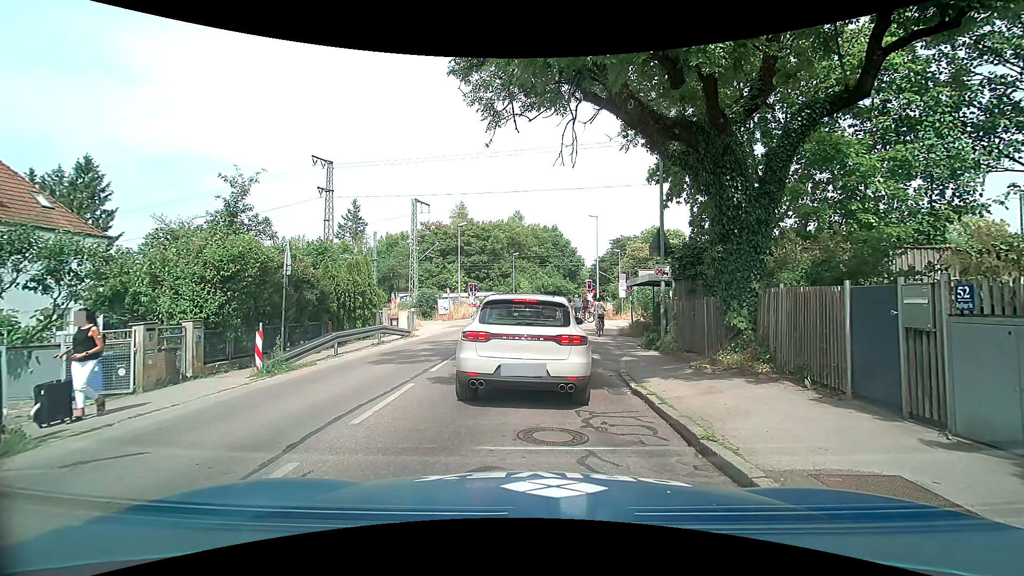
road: tertiary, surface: asphalt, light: Day
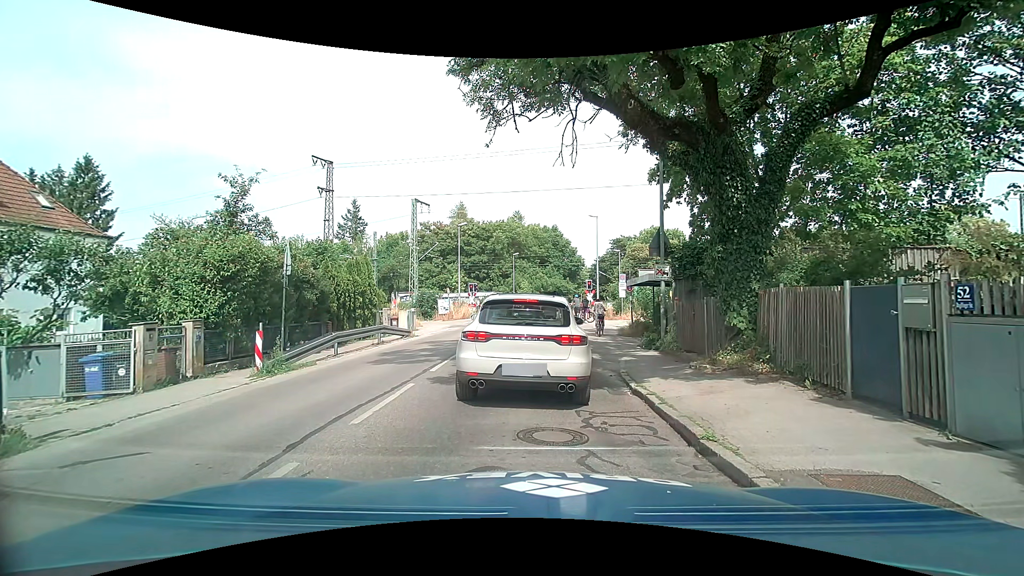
(0.0, 0.0) m; 0°
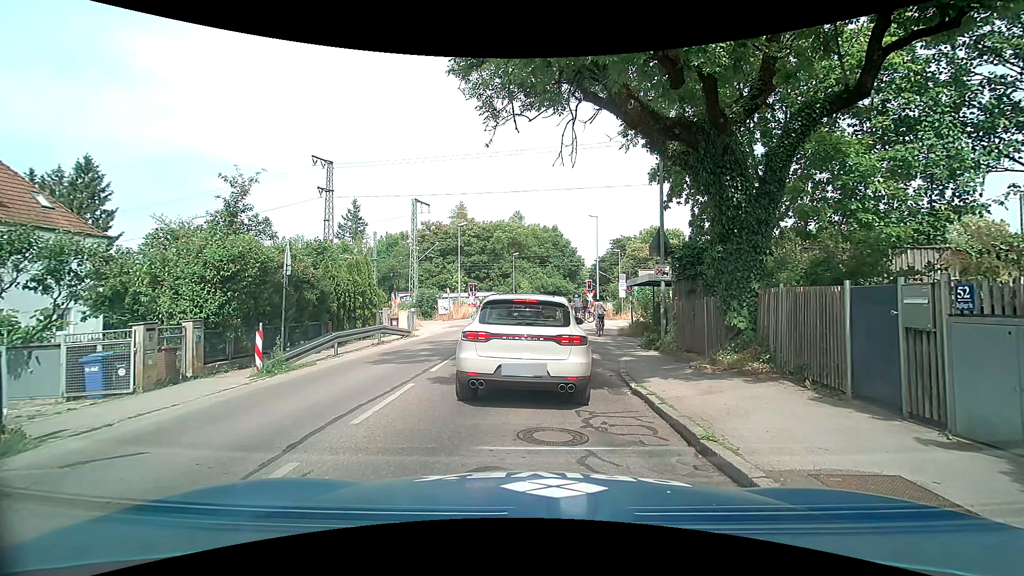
(0.0, 0.0) m; 0°
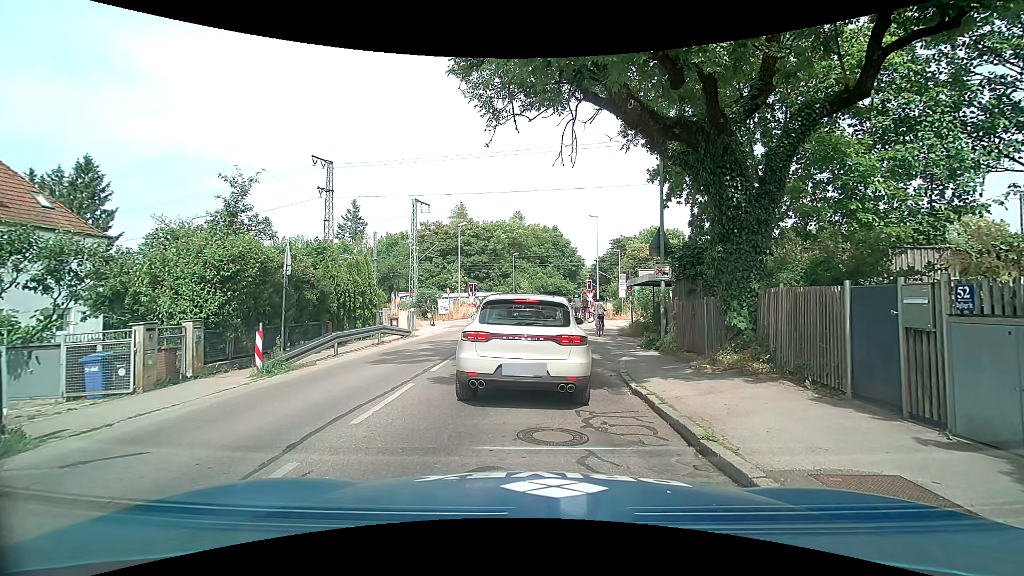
(0.0, 0.0) m; 0°
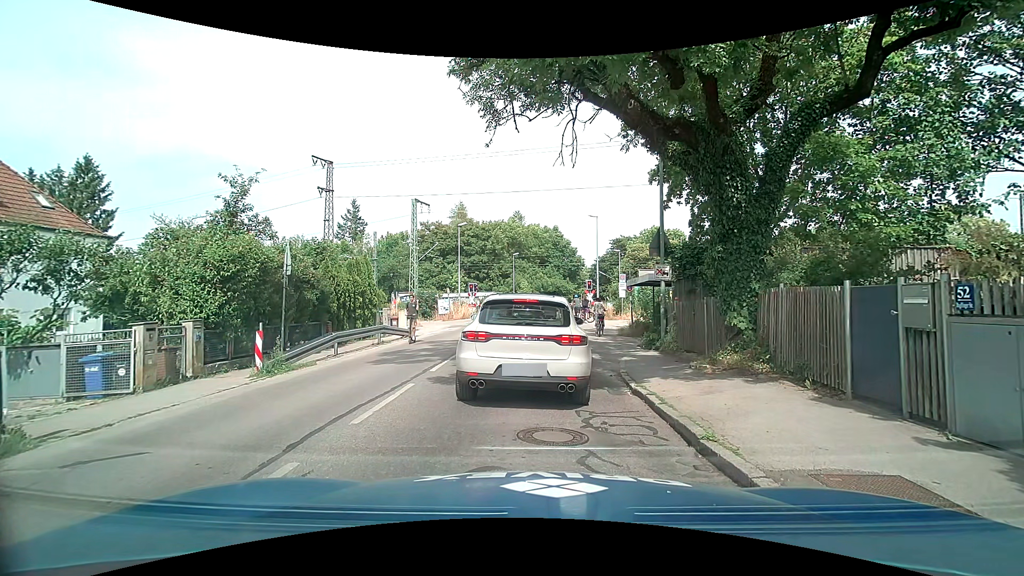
(0.0, 0.0) m; 0°
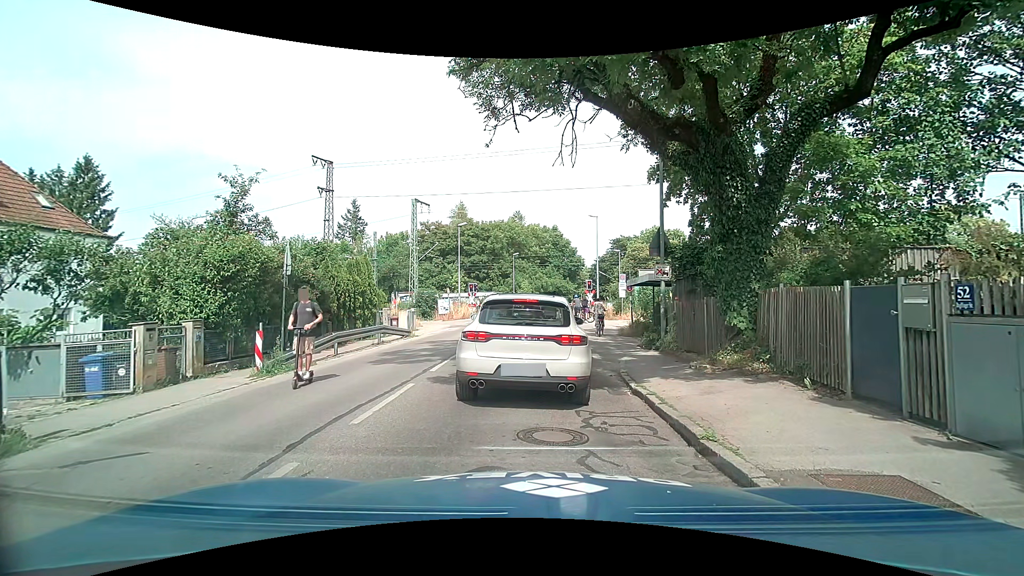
(0.0, 0.0) m; 0°
